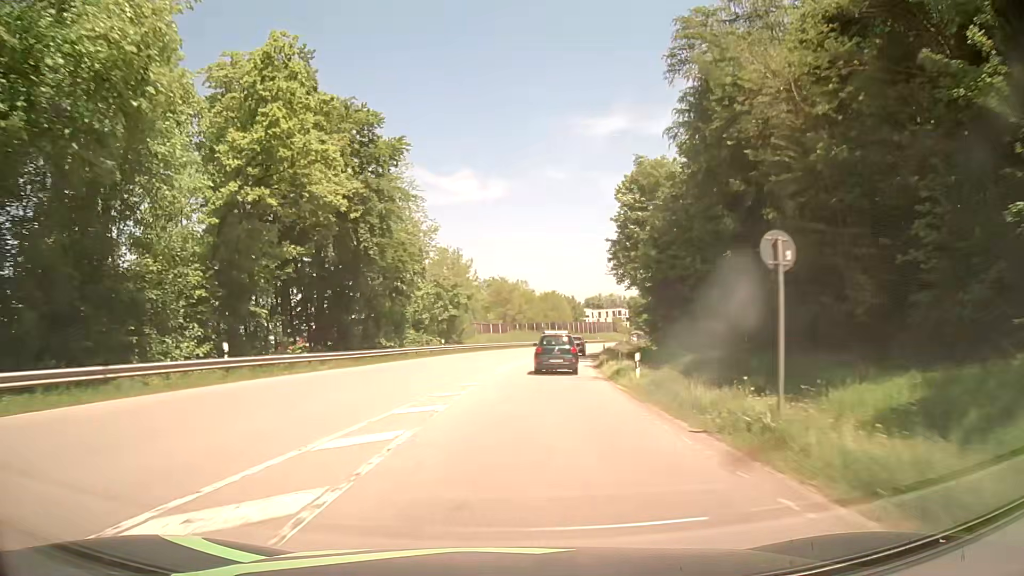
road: secondary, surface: asphalt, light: Day
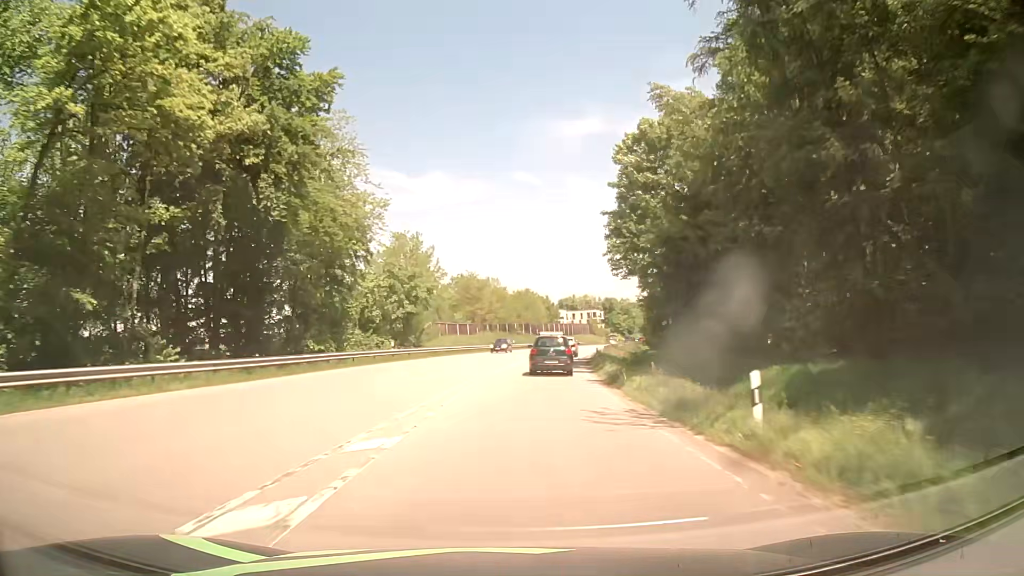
(+0.3, +12.1) m; +3°
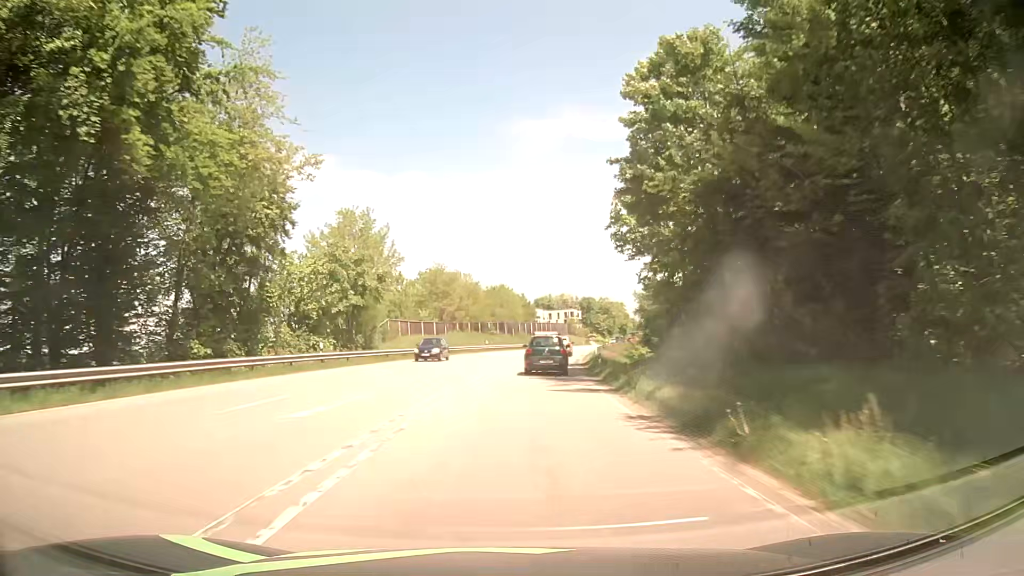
(+0.2, +12.0) m; +2°
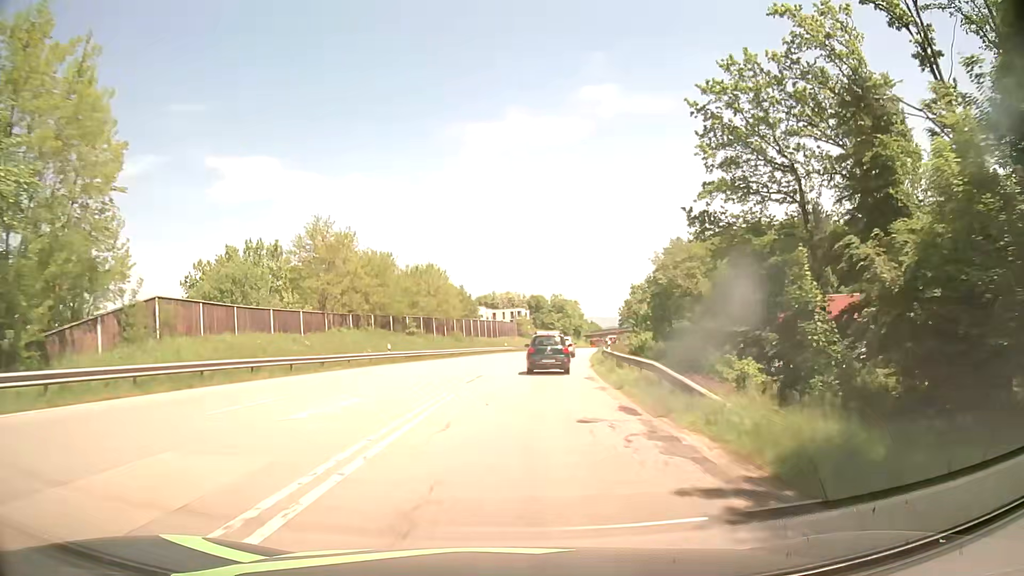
(+1.8, +35.5) m; +5°
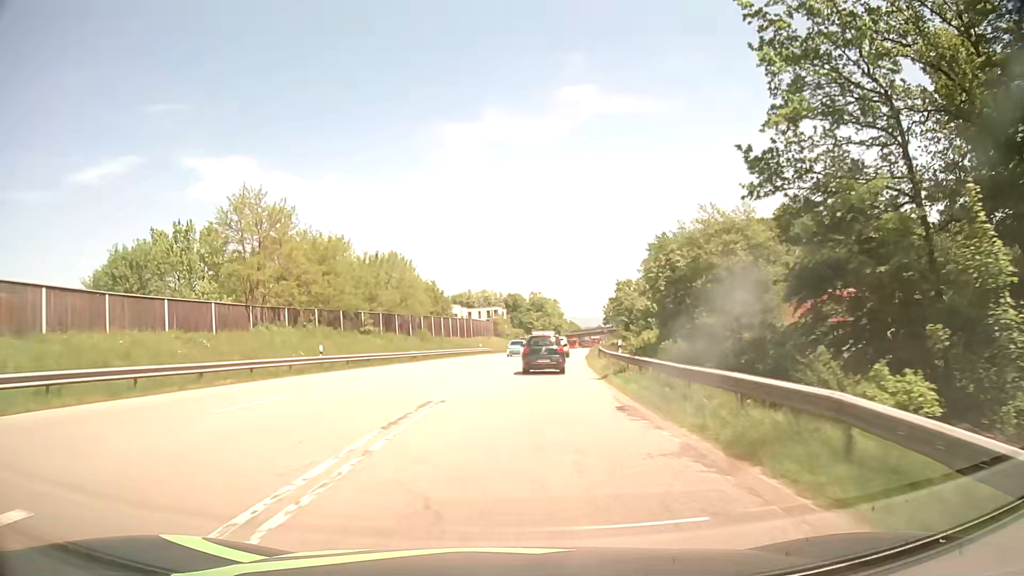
(+0.2, +11.5) m; +2°
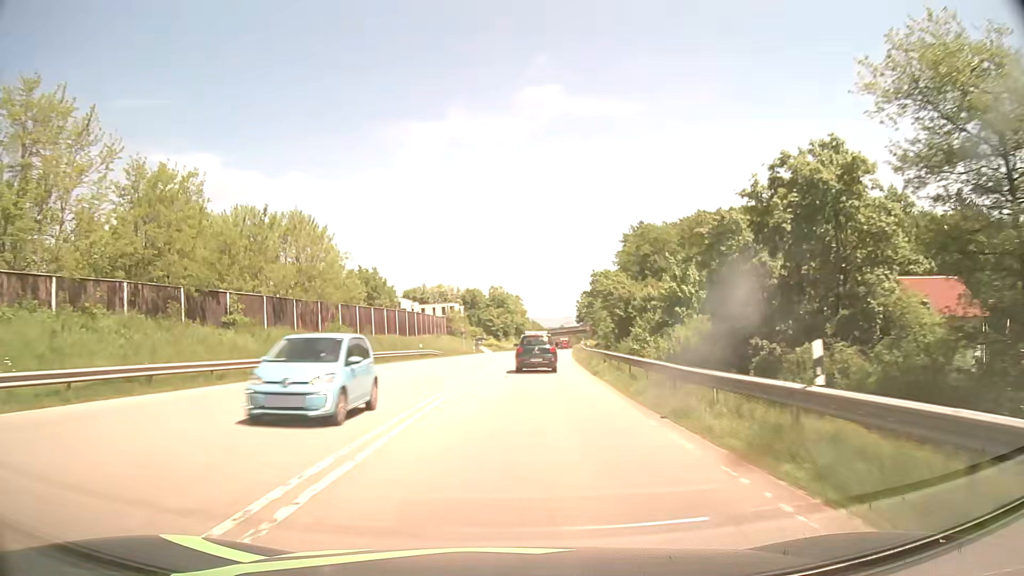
(+0.7, +22.4) m; +4°
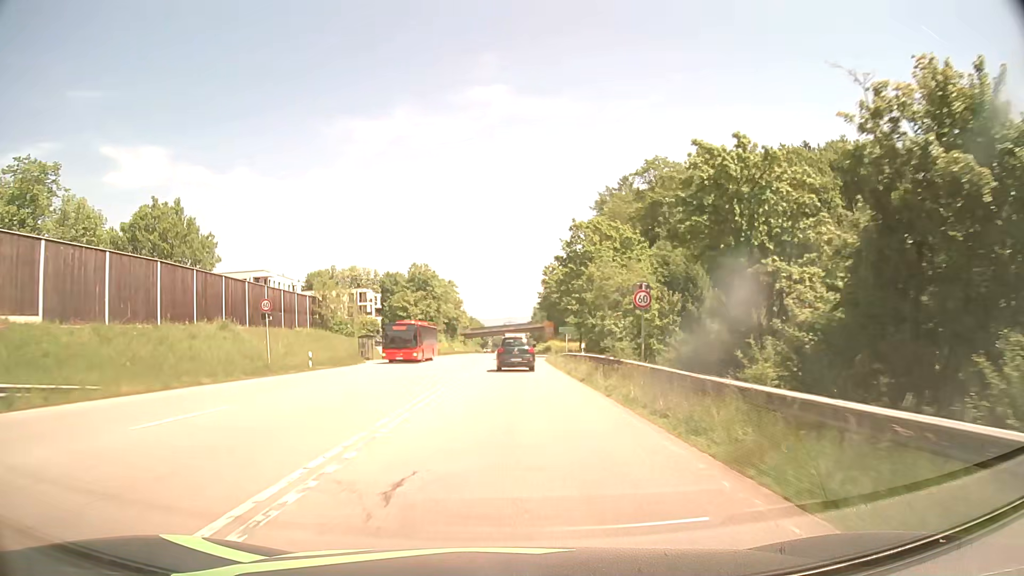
(+2.9, +54.1) m; +5°
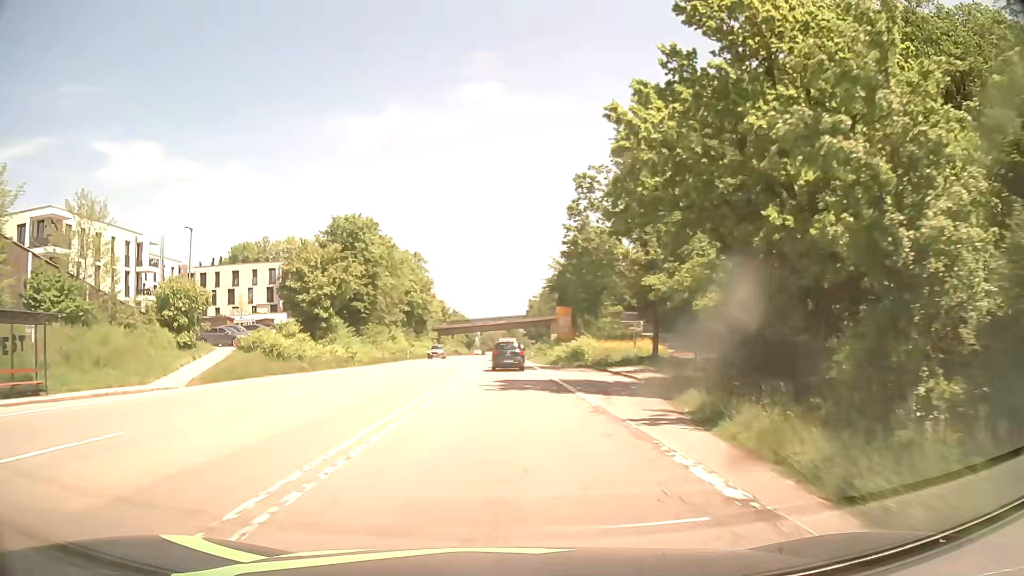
(+0.5, +50.1) m; +1°
(0, +10) (0, +20) (0, +30) (0, +40) (0, +50) (0, +60) (0, +70) (0, +80) (0, +90) (0, +100) m
